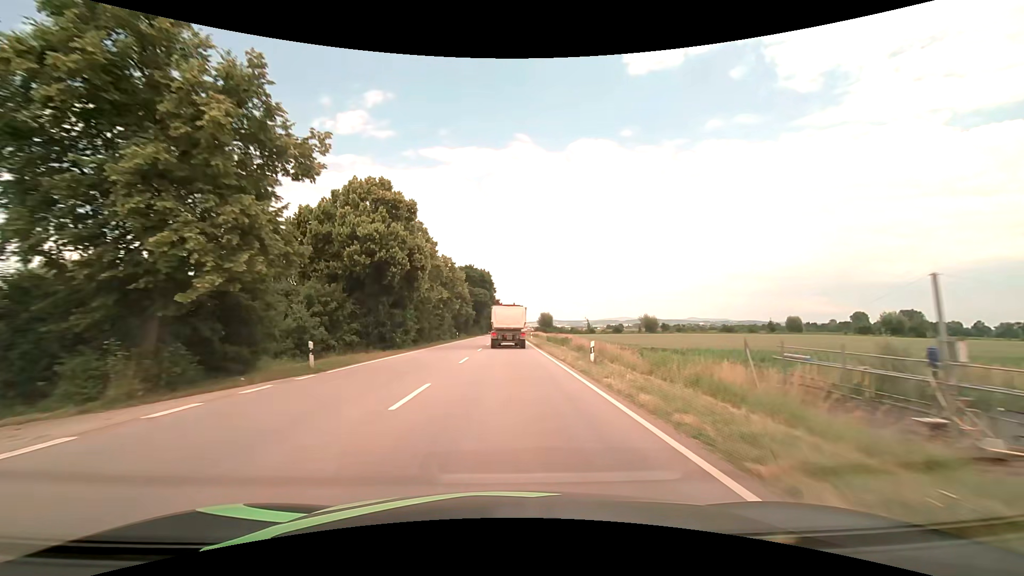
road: primary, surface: asphalt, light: Day
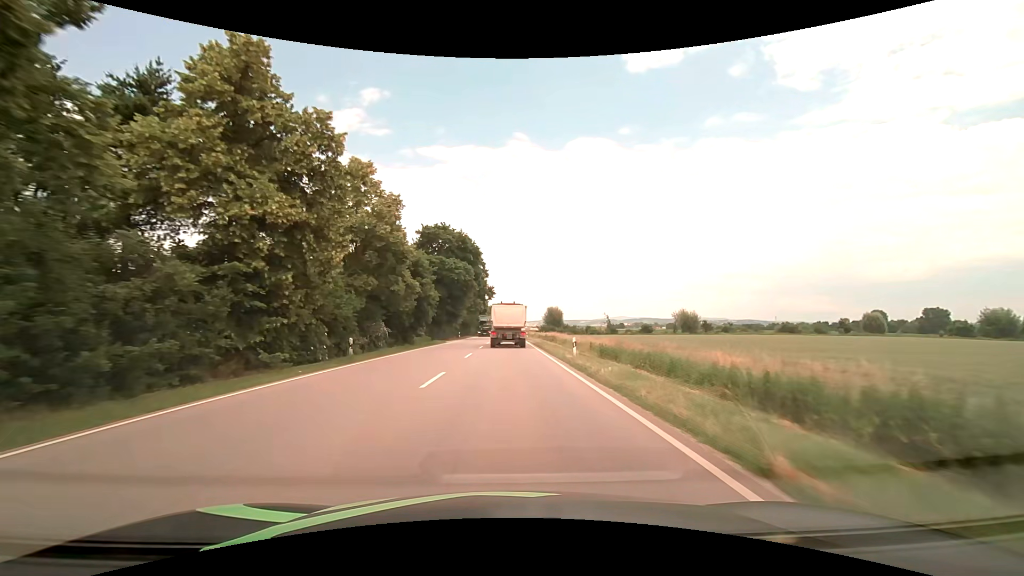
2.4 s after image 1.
(+0.2, +45.0) m; 0°
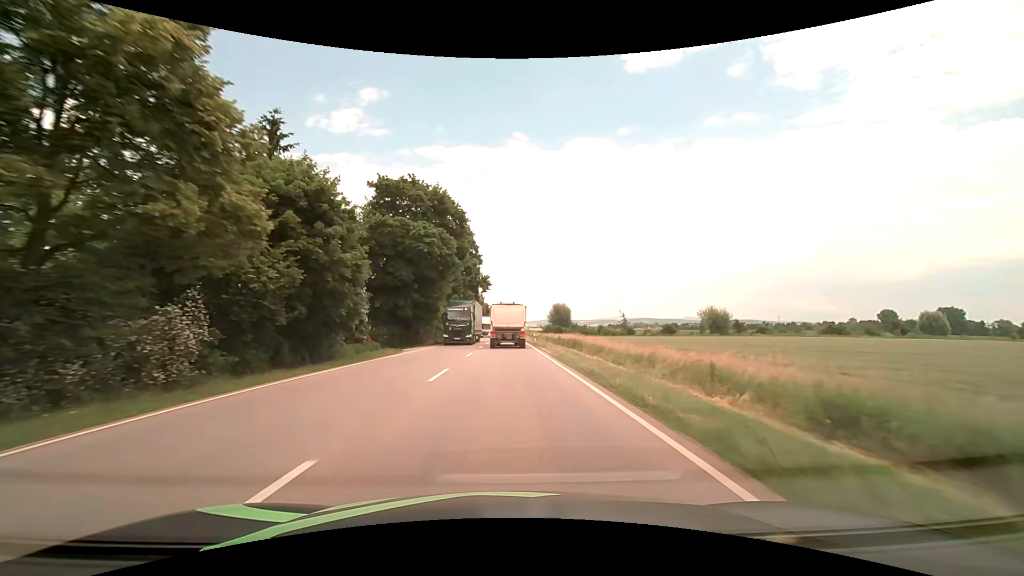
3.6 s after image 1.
(0.0, +22.4) m; 0°
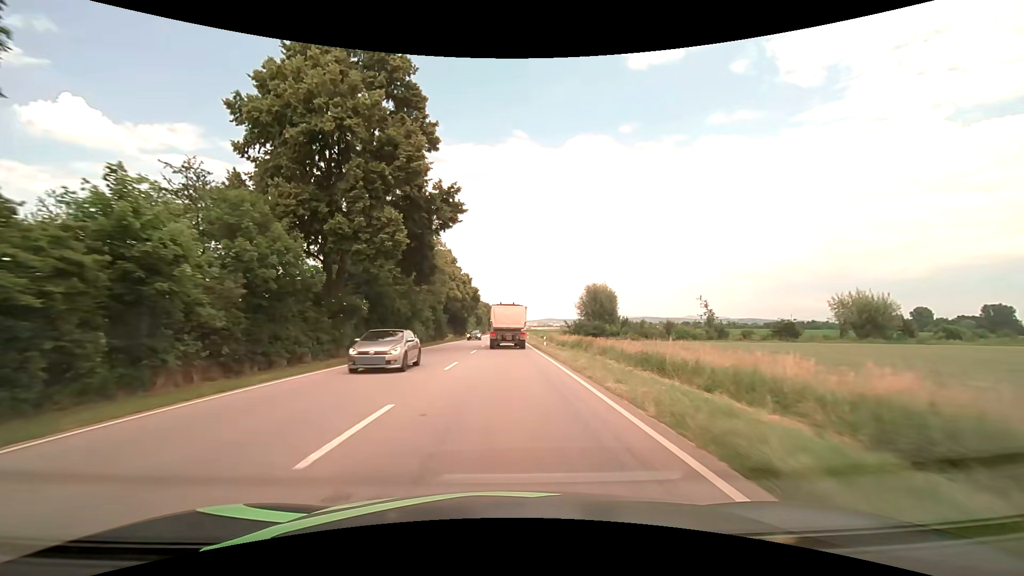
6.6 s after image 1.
(-0.2, +55.9) m; 0°
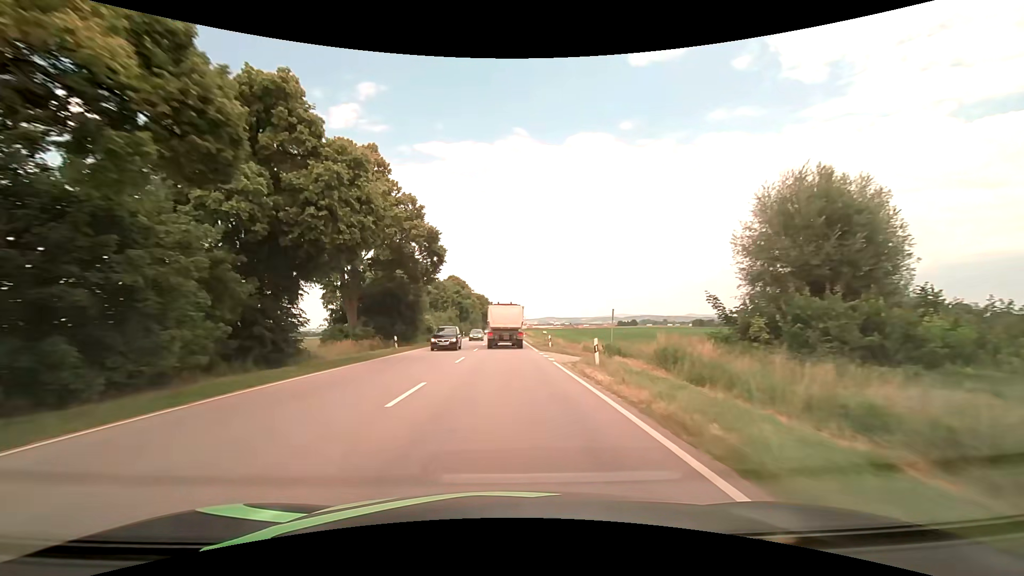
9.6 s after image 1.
(-0.1, +55.9) m; 0°
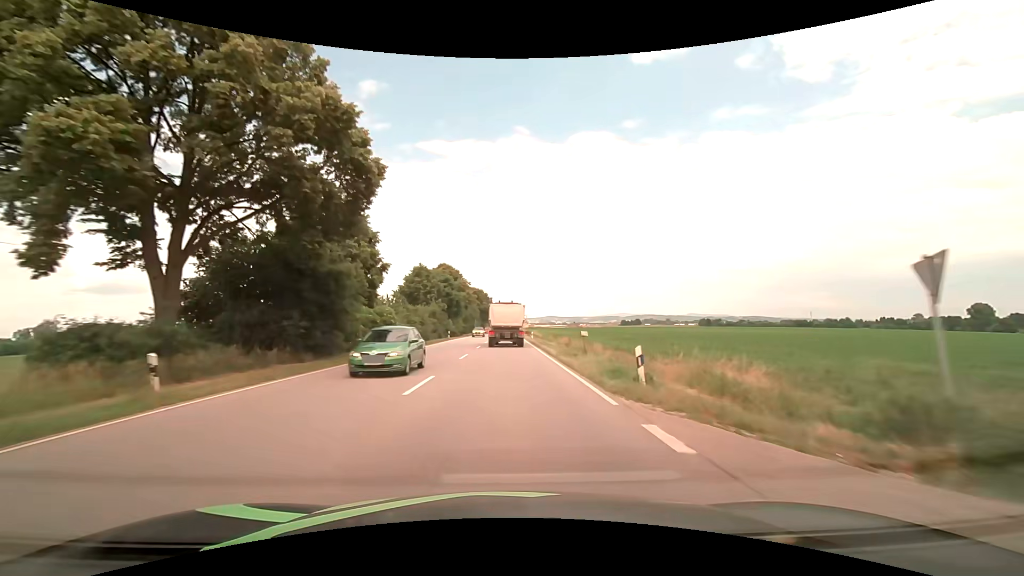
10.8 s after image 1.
(+0.1, +22.4) m; 0°
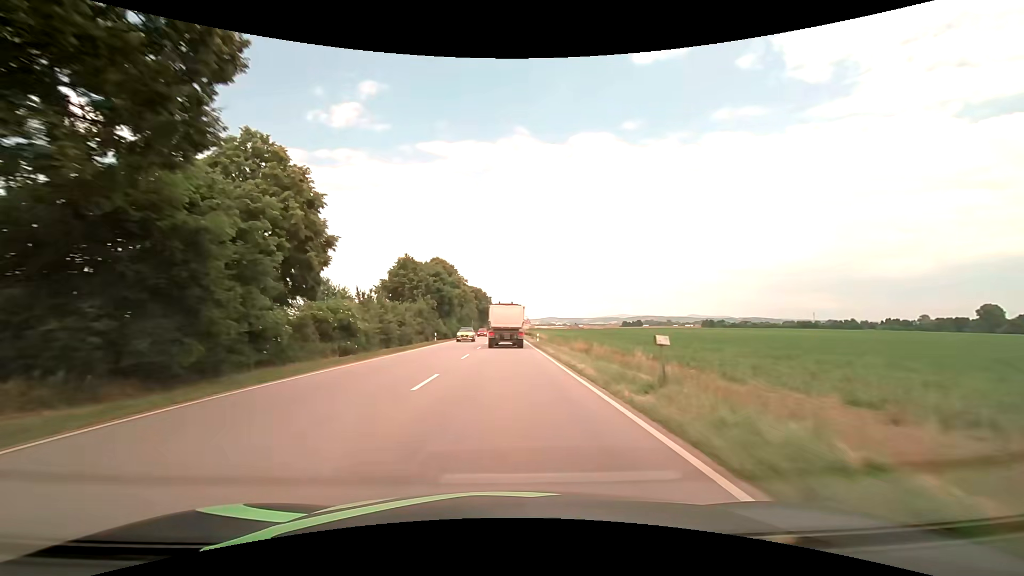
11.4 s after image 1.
(0.0, +11.2) m; 0°
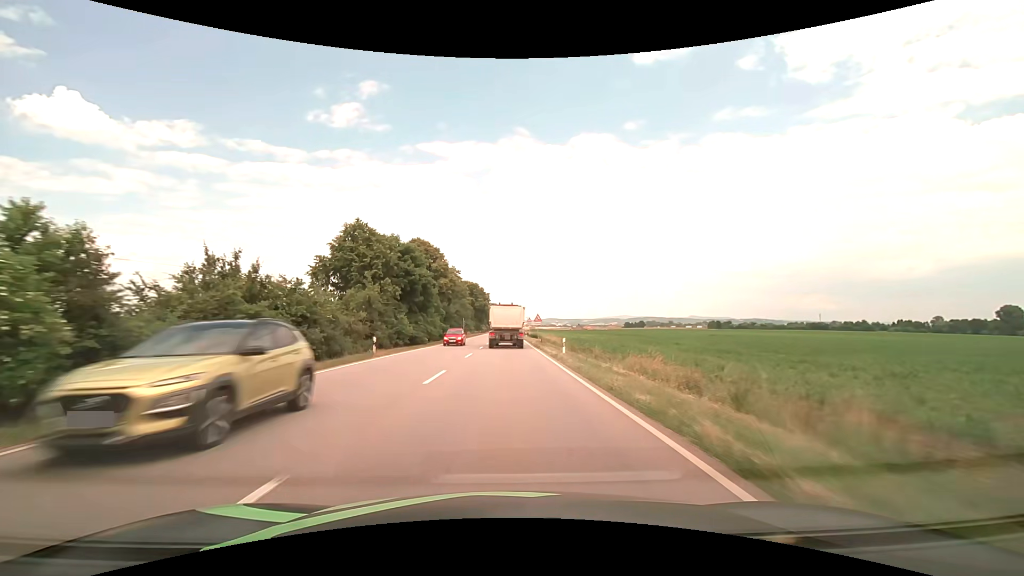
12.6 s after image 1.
(0.0, +22.5) m; 0°
(0, +10) (0, +20) (0, +30) (0, +40) (0, +50) (0, +60) (0, +70) (0, +80) (0, +90) (0, +100) m
